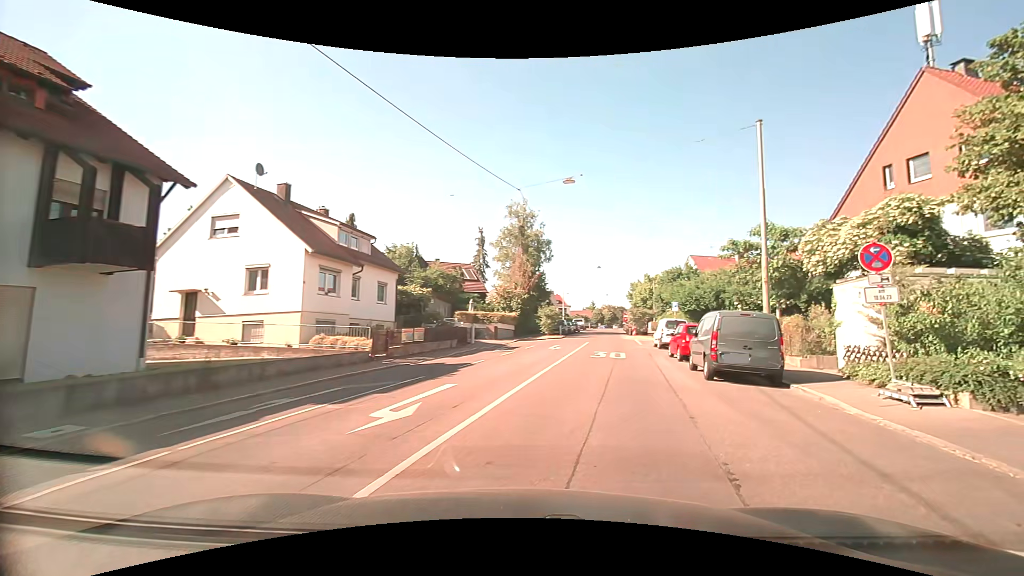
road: residential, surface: asphalt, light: Day
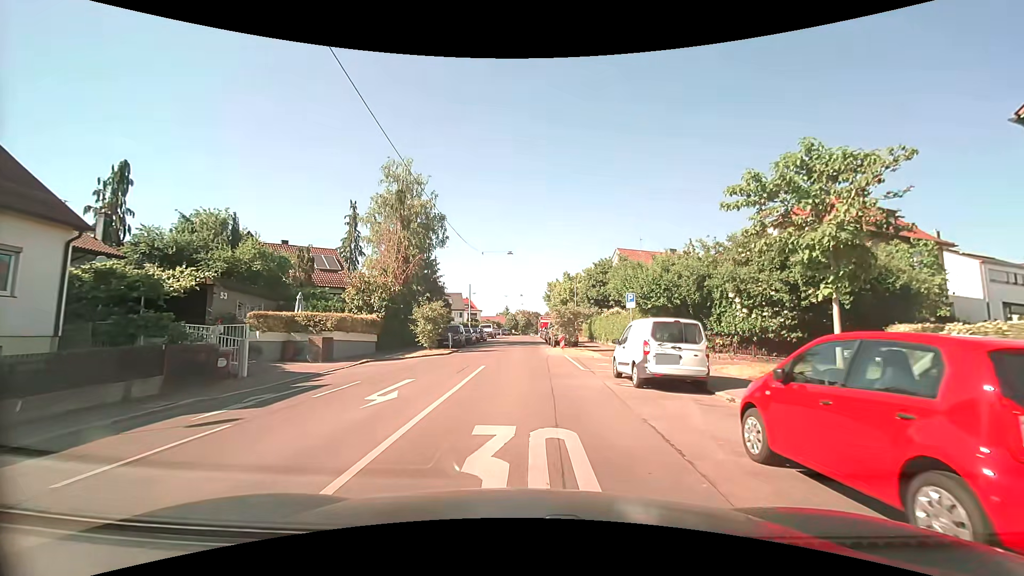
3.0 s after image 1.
(+2.7, +16.9) m; +10°
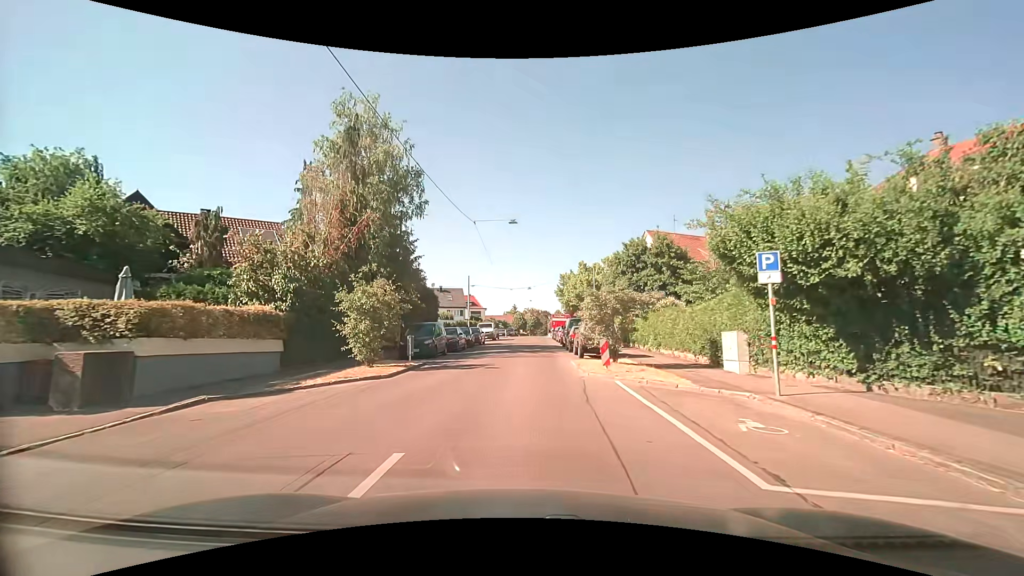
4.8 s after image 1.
(+0.1, +12.7) m; 0°
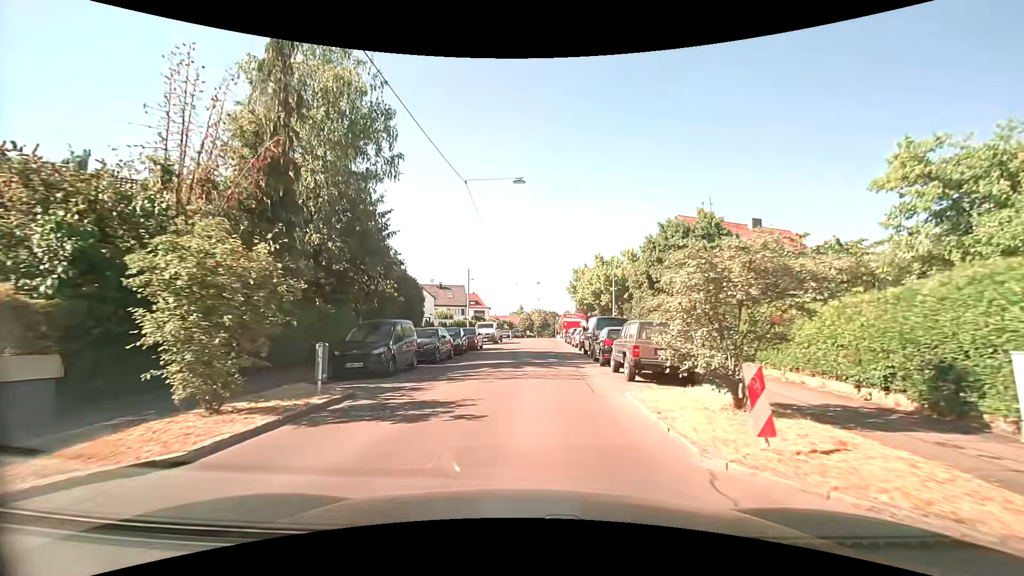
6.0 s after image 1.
(-0.2, +8.9) m; -1°
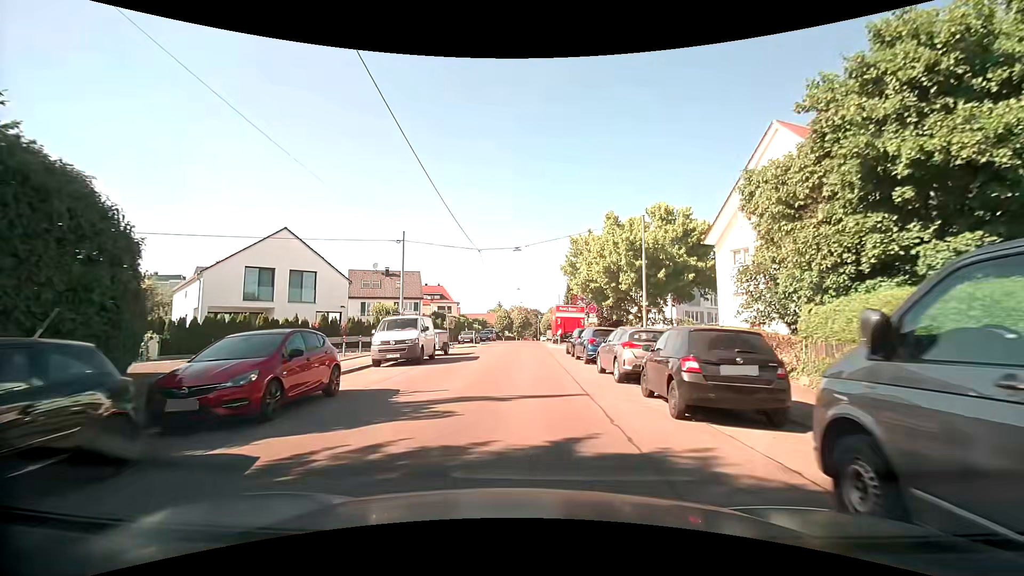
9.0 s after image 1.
(+0.6, +23.4) m; +2°
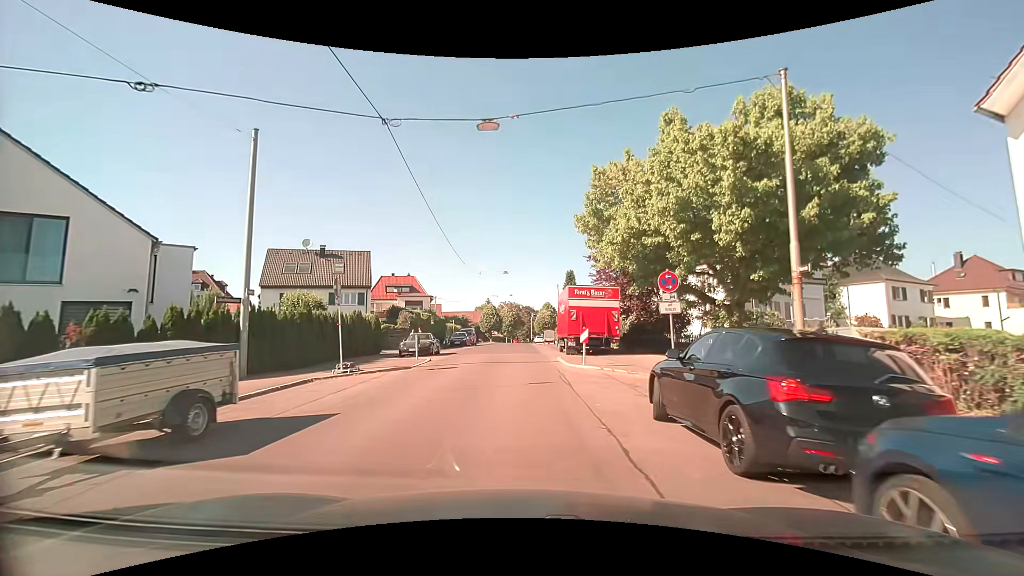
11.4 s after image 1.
(+0.2, +19.4) m; +1°
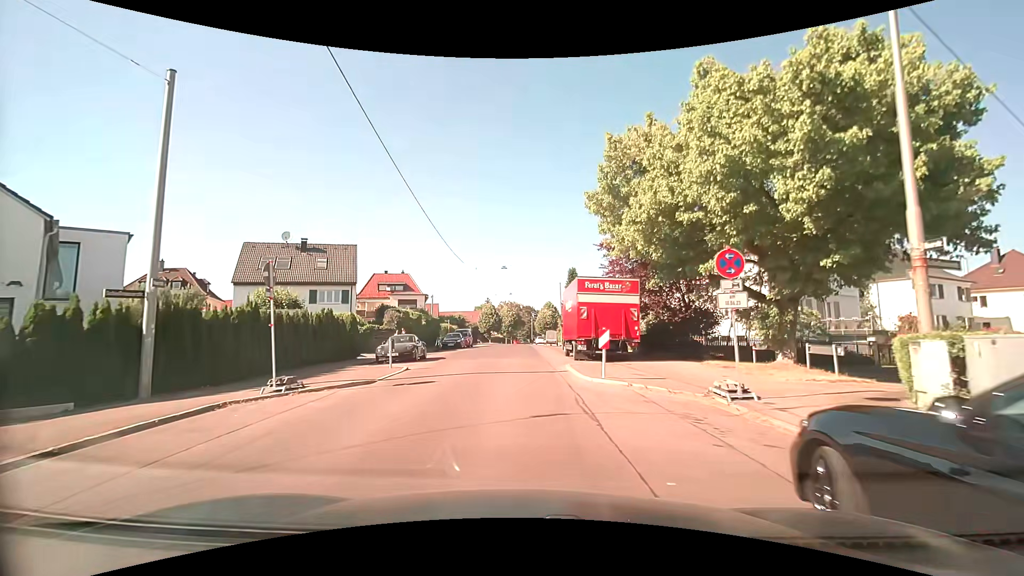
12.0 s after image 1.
(0.0, +4.2) m; 0°
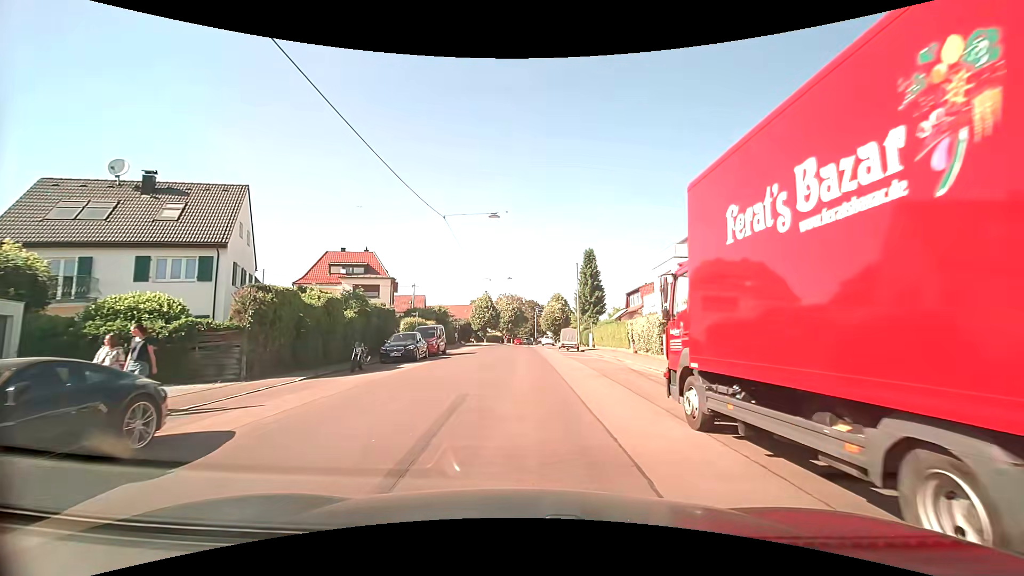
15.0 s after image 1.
(-0.4, +19.6) m; -1°
(0, +10) (0, +20) (0, +30) (0, +40) (0, +50) (0, +60) (0, +70) (+1, +80) (+1, +90) (+3, +100) m
